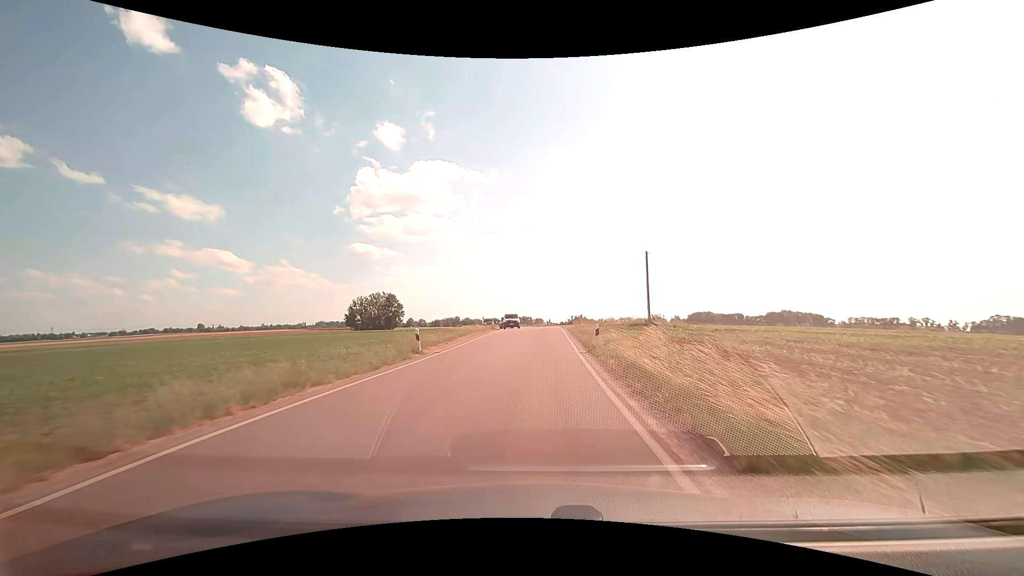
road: secondary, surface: asphalt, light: Day
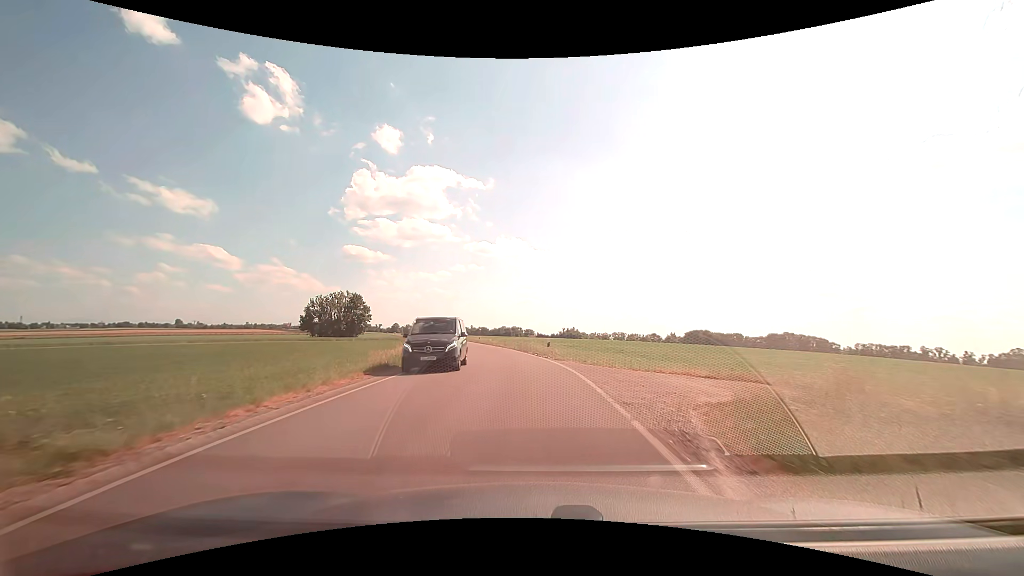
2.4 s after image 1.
(+0.6, +35.2) m; +1°
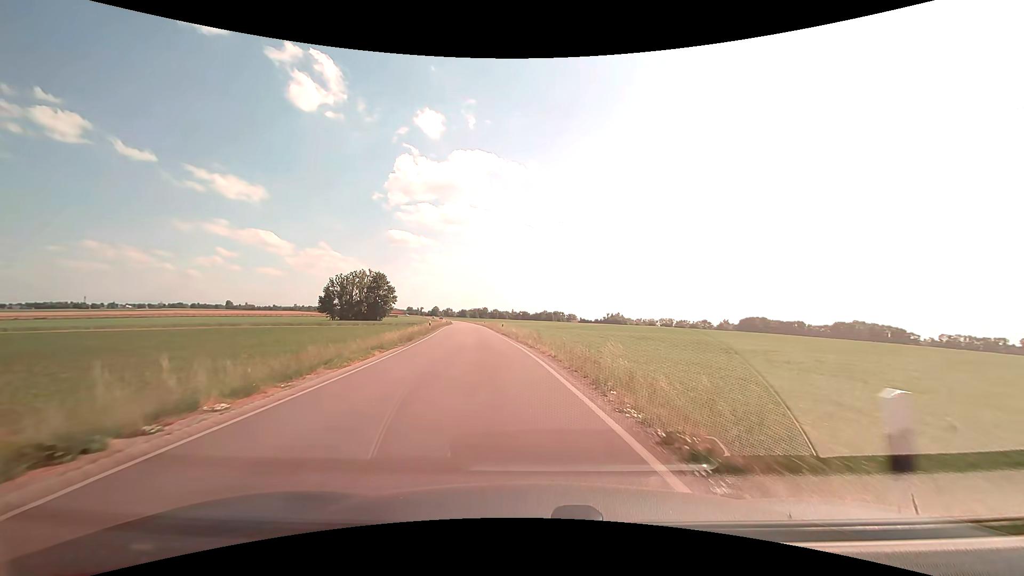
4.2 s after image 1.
(-0.7, +25.1) m; -4°
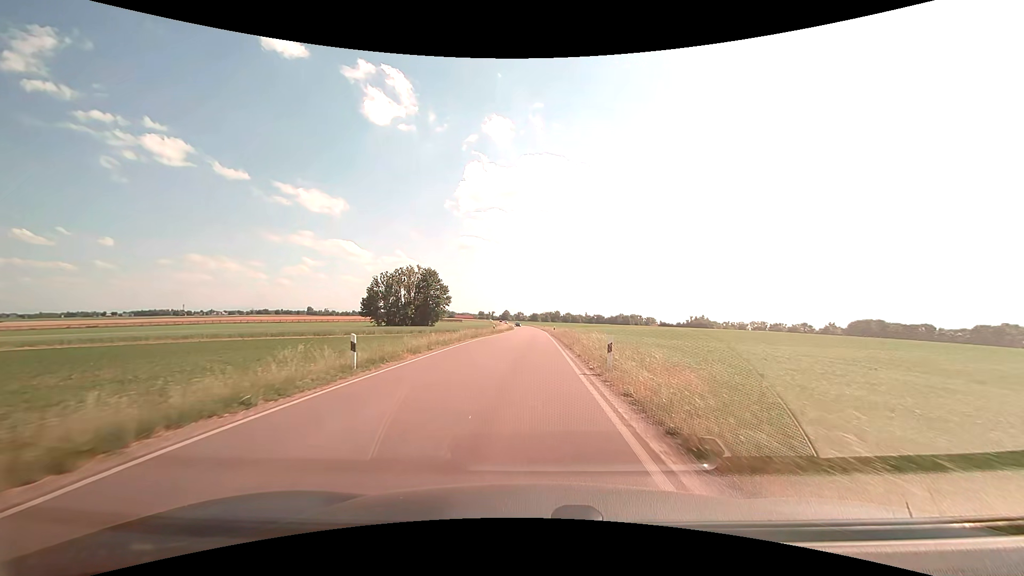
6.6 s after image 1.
(-2.8, +33.7) m; -8°
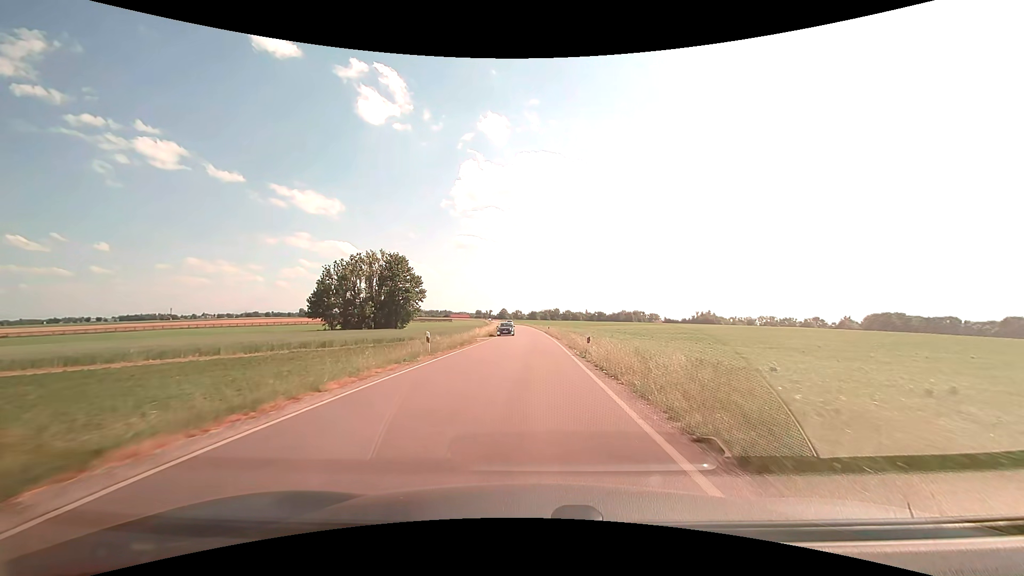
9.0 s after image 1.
(-0.2, +35.4) m; 0°
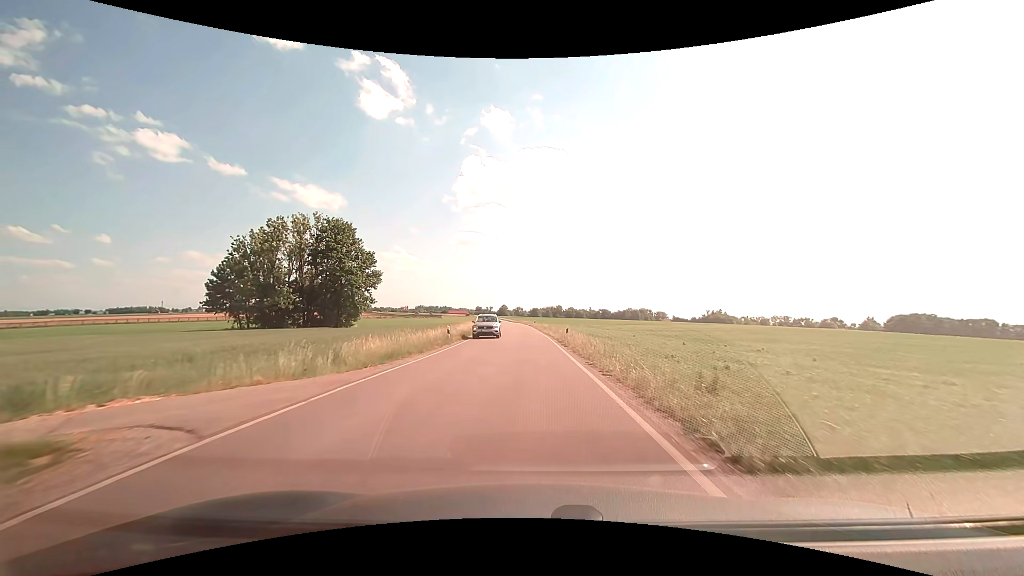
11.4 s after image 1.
(+0.1, +36.9) m; 0°
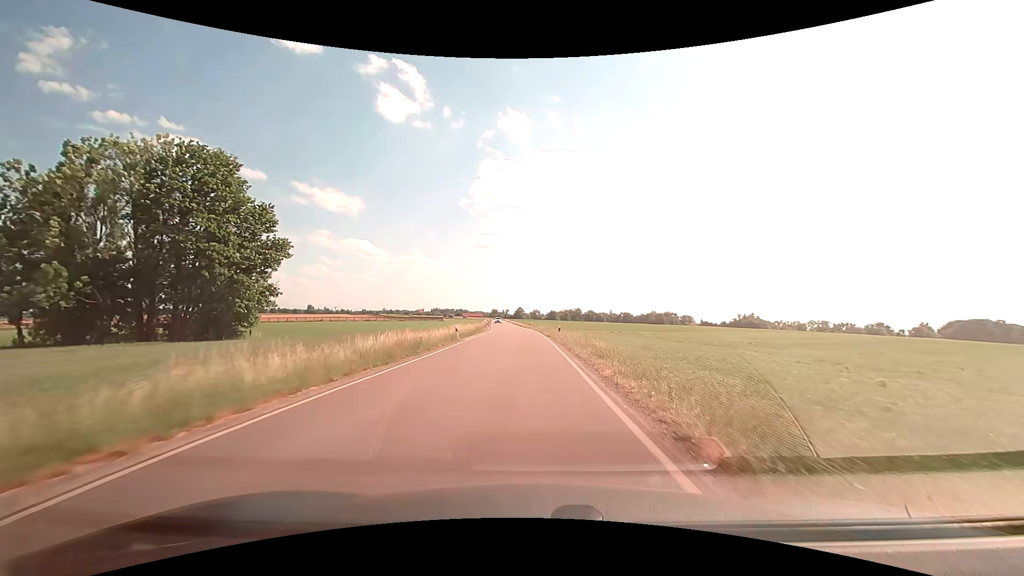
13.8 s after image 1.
(-0.4, +38.1) m; -2°
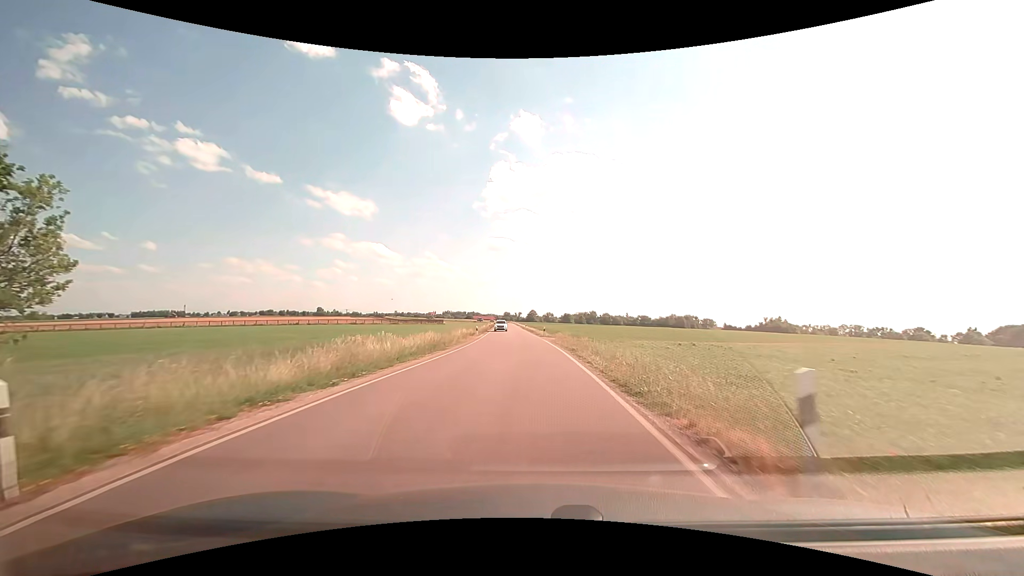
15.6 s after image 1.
(-0.5, +29.1) m; -2°
(0, +10) (0, +20) (0, +30) (0, +40) (-1, +50) (-2, +60) (-2, +70) (-3, +80) (-3, +90) (-4, +100) m
